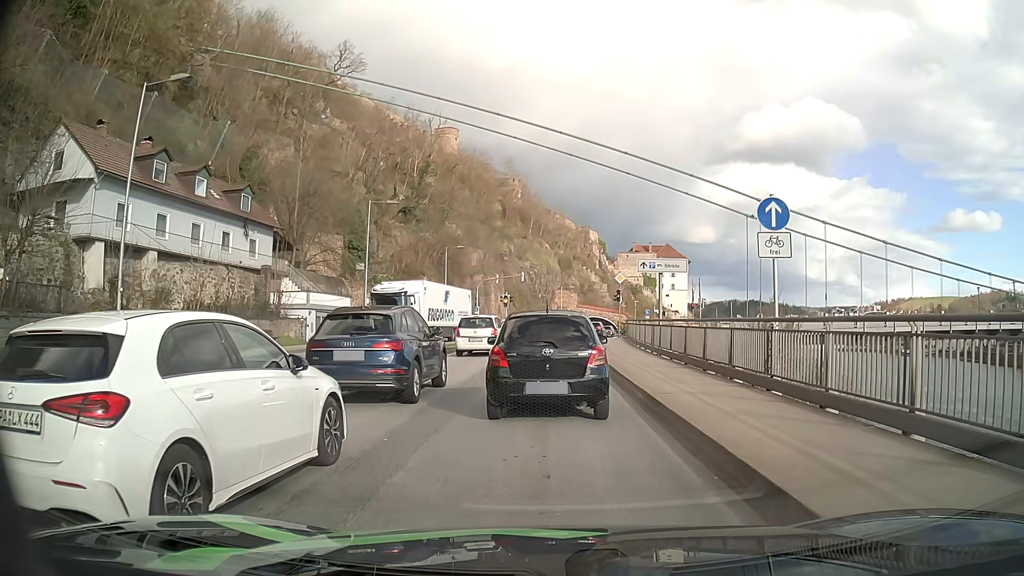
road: primary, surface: asphalt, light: Day
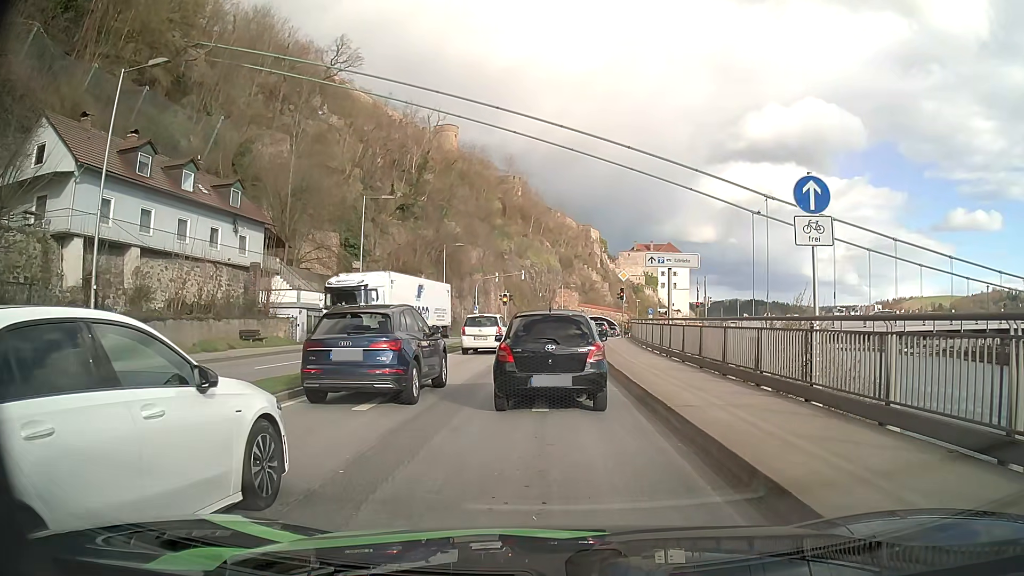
(0.0, +1.8) m; +2°
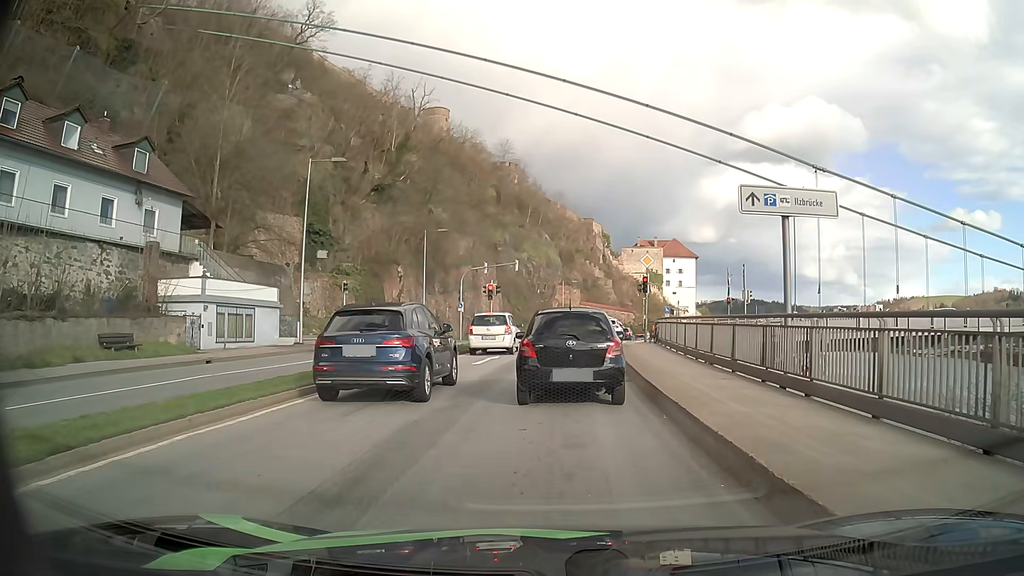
(-0.3, +11.7) m; -2°
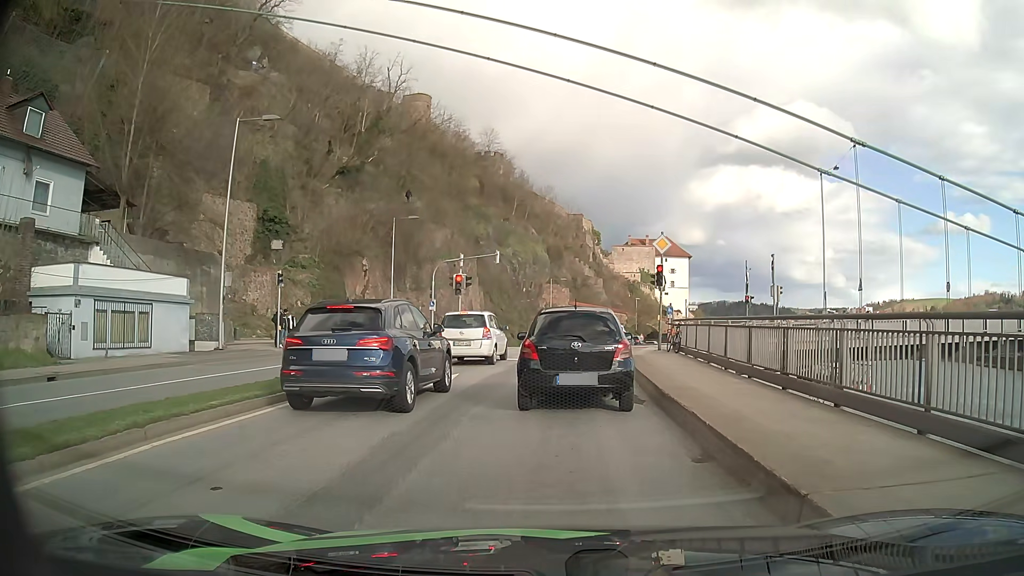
(+0.1, +8.2) m; +2°
(0, +10) (0, +20) (+1, +30) (+2, +40) (+4, +50) (+6, +60) (+8, +69) (+10, +79) (+13, +89) (+16, +98) m
